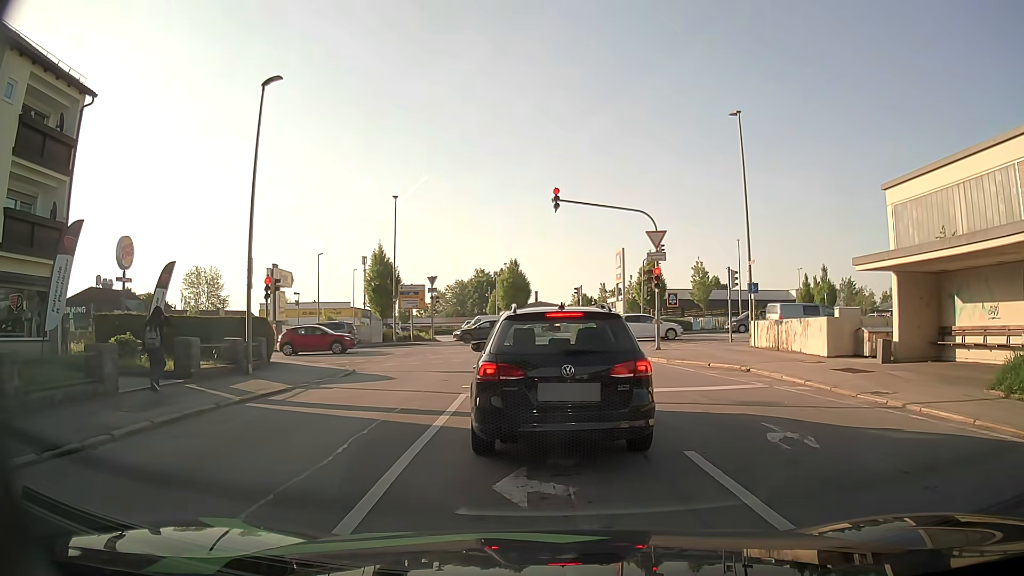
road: residential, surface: asphalt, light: Day
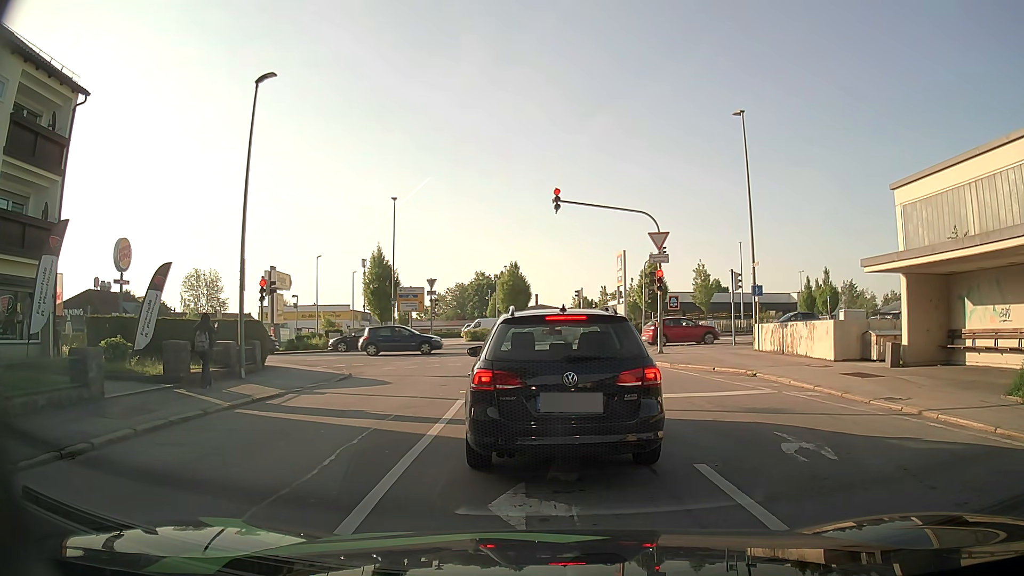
(0.0, +0.5) m; 0°
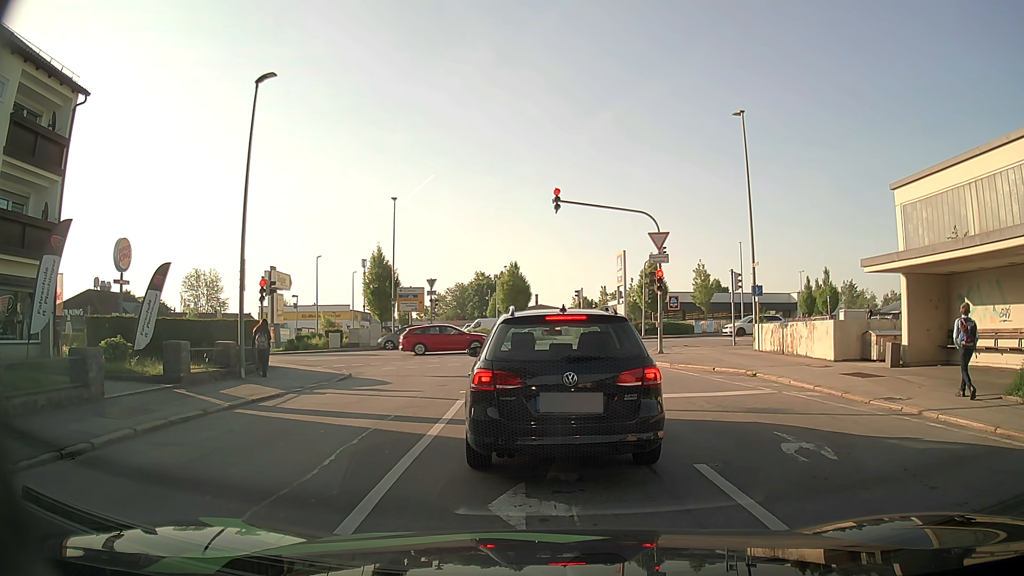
(0.0, 0.0) m; 0°
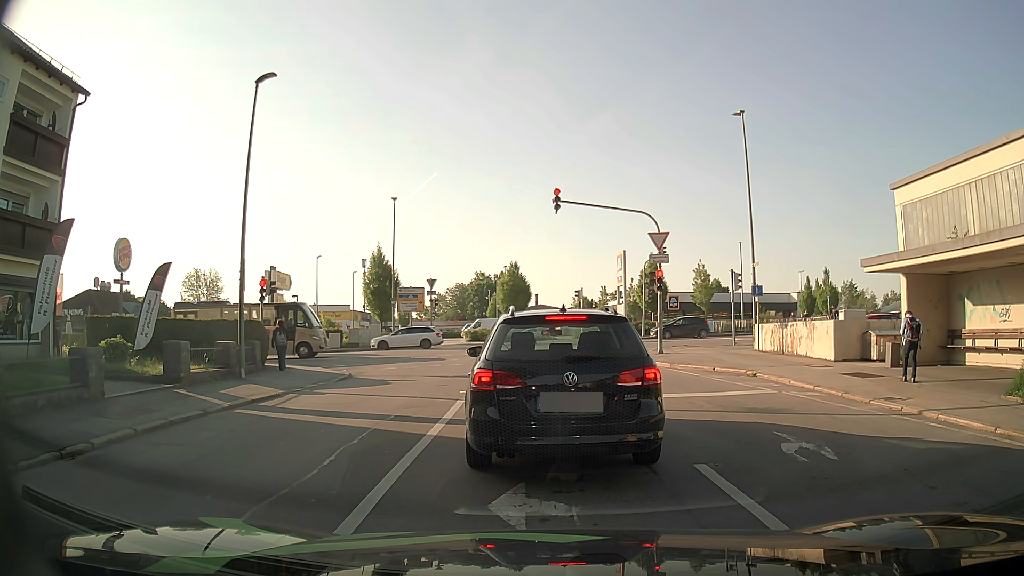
(0.0, 0.0) m; 0°
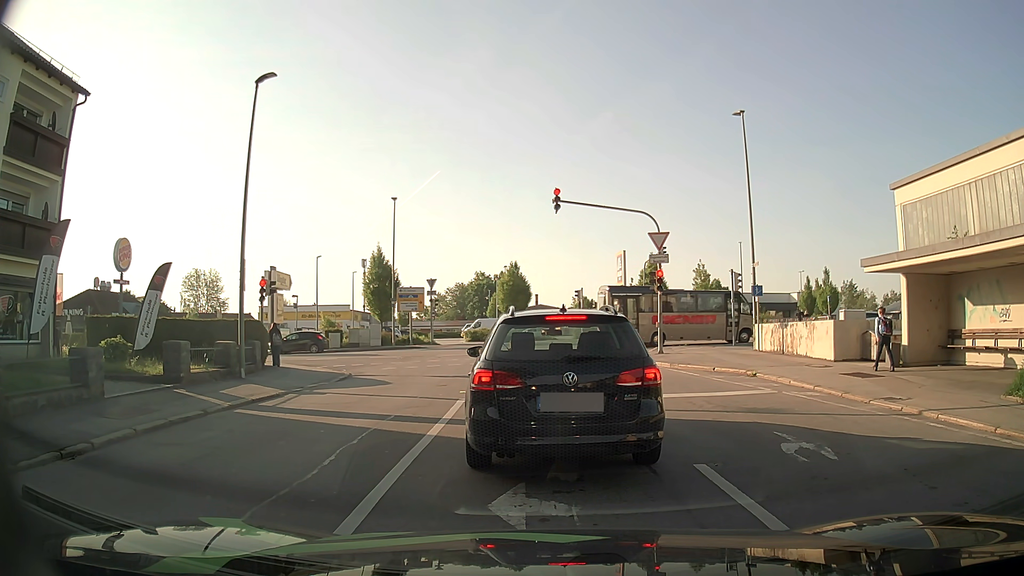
(0.0, 0.0) m; 0°
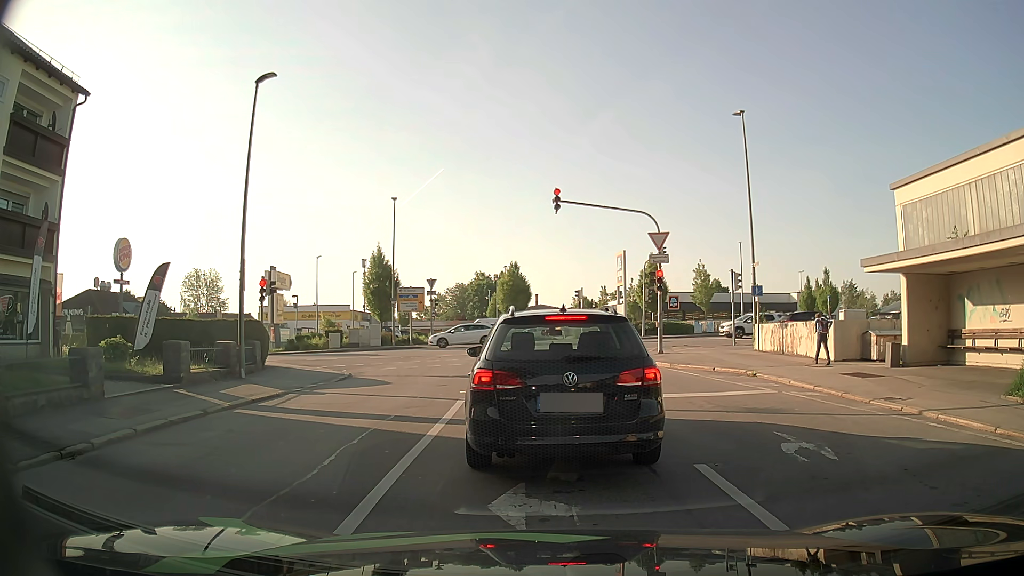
(0.0, 0.0) m; 0°
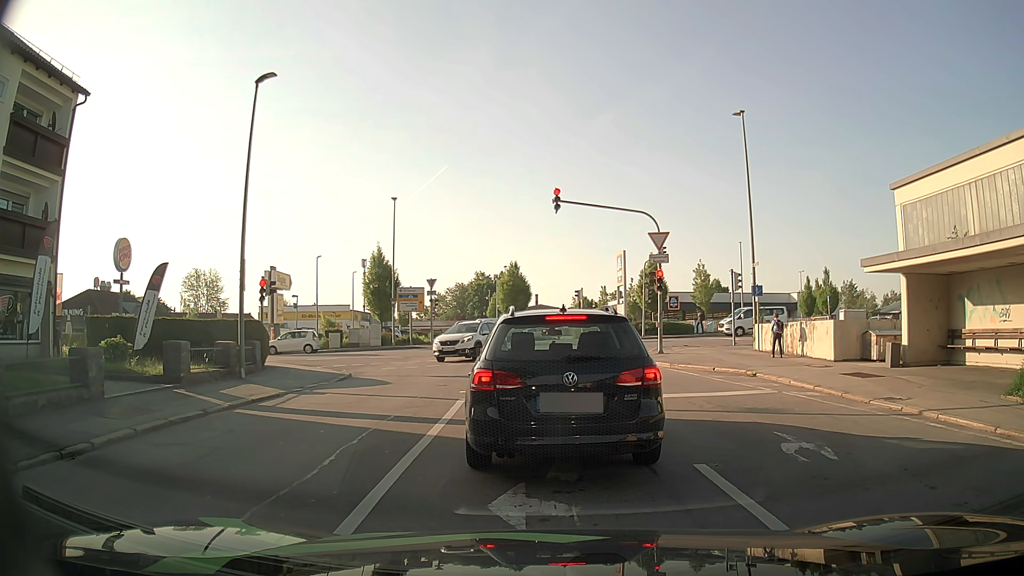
(0.0, 0.0) m; 0°
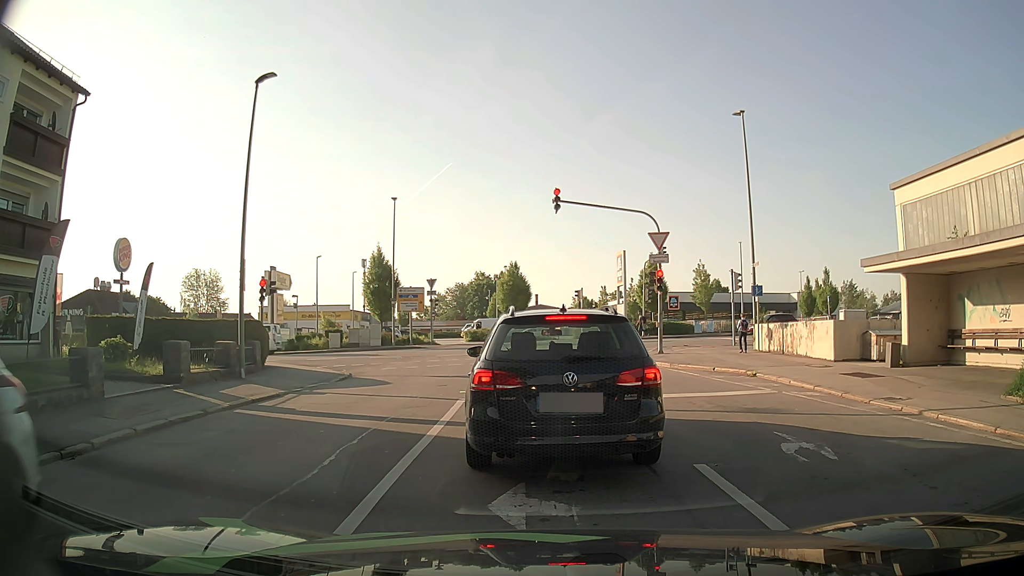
(0.0, 0.0) m; 0°
